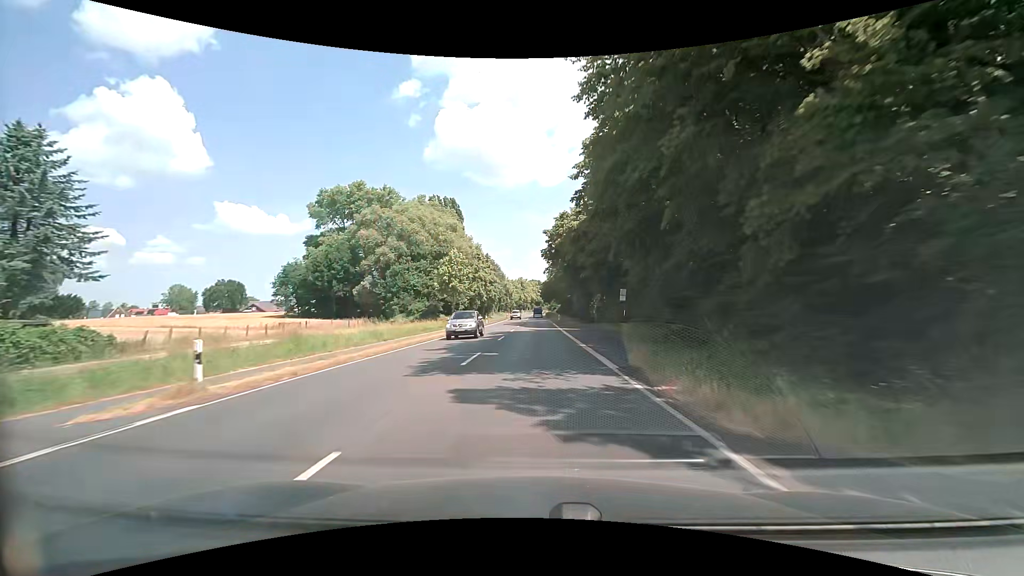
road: primary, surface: asphalt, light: Day
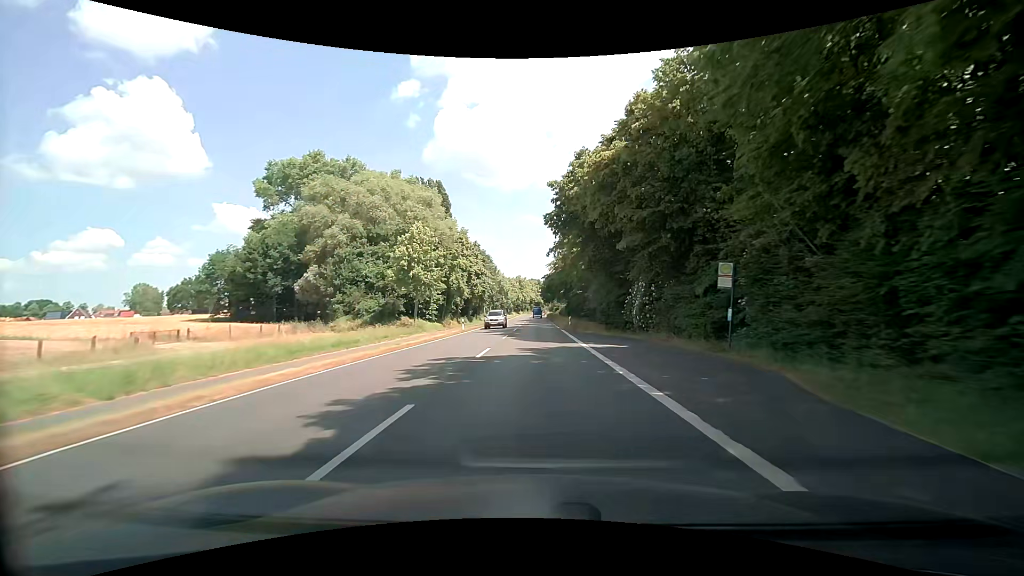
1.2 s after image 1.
(0.0, +21.5) m; 0°
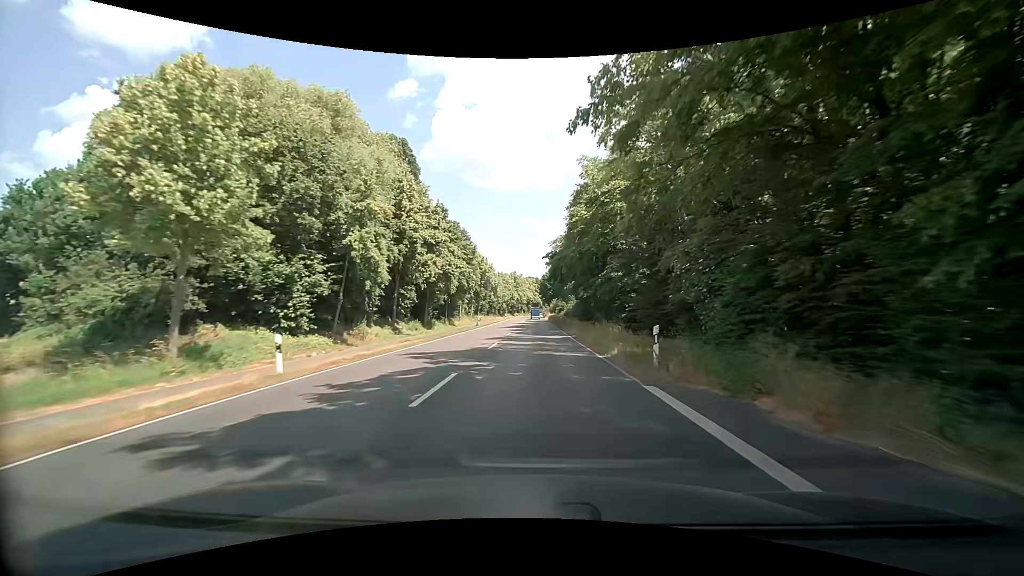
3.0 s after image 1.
(0.0, +32.2) m; 0°
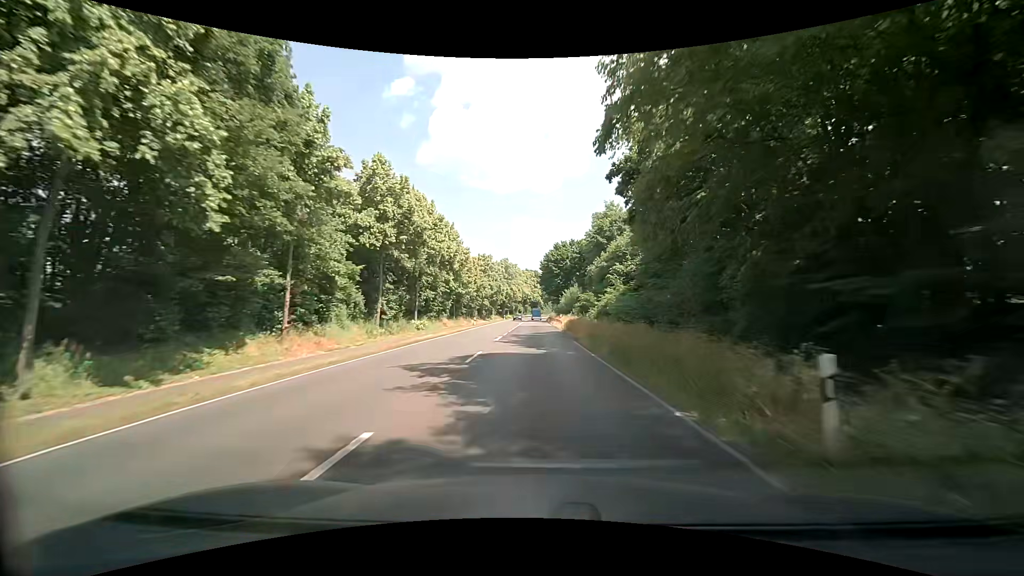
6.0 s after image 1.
(+0.3, +53.6) m; 0°
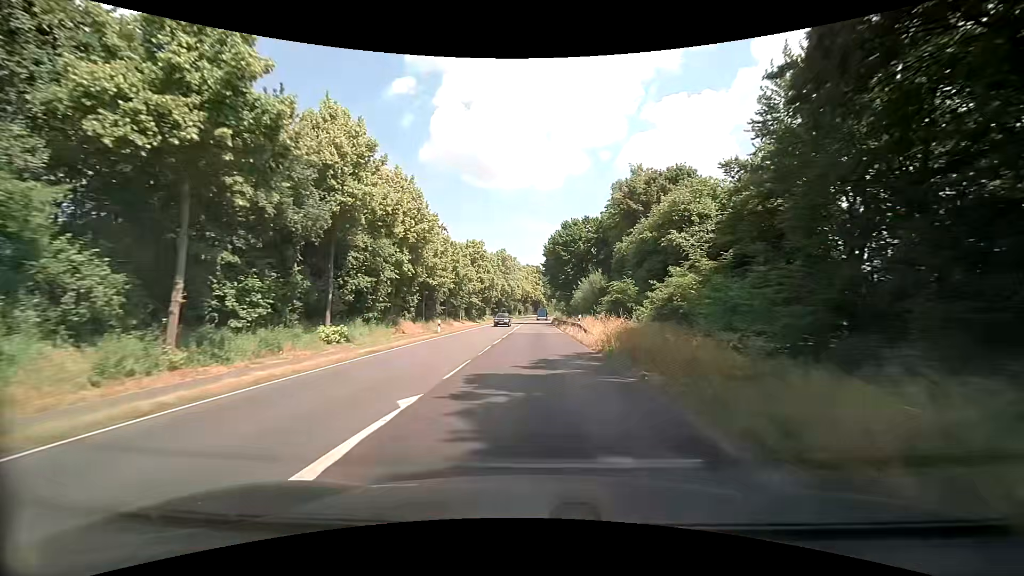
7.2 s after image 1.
(-0.1, +21.5) m; 0°
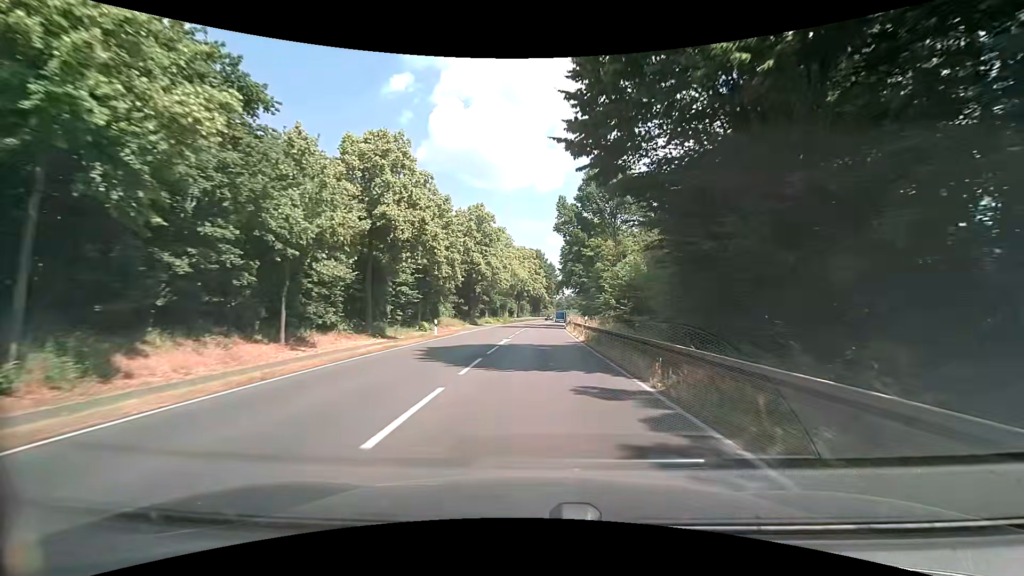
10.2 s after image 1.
(-0.1, +53.6) m; -1°
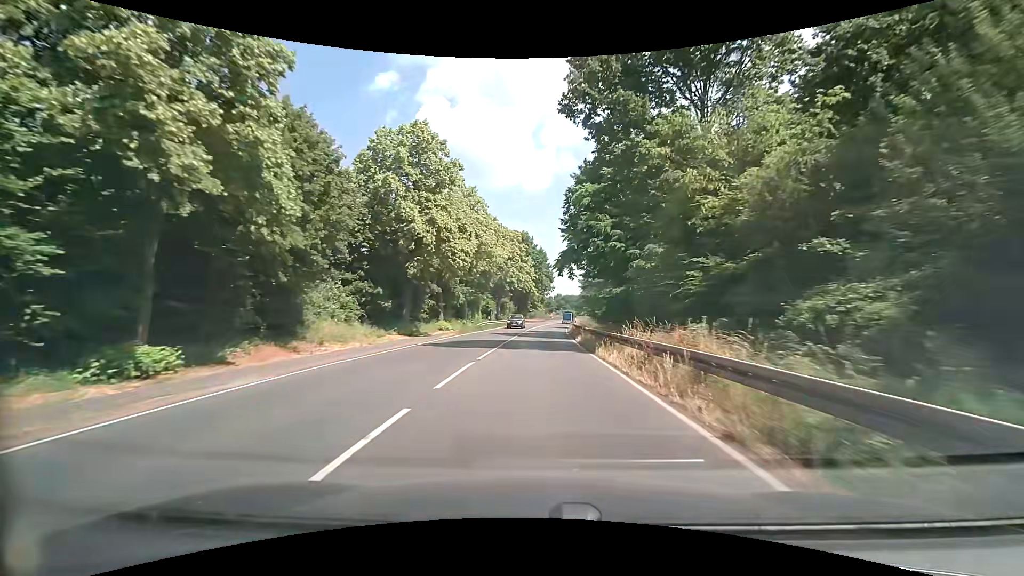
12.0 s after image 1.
(+0.6, +32.2) m; +2°
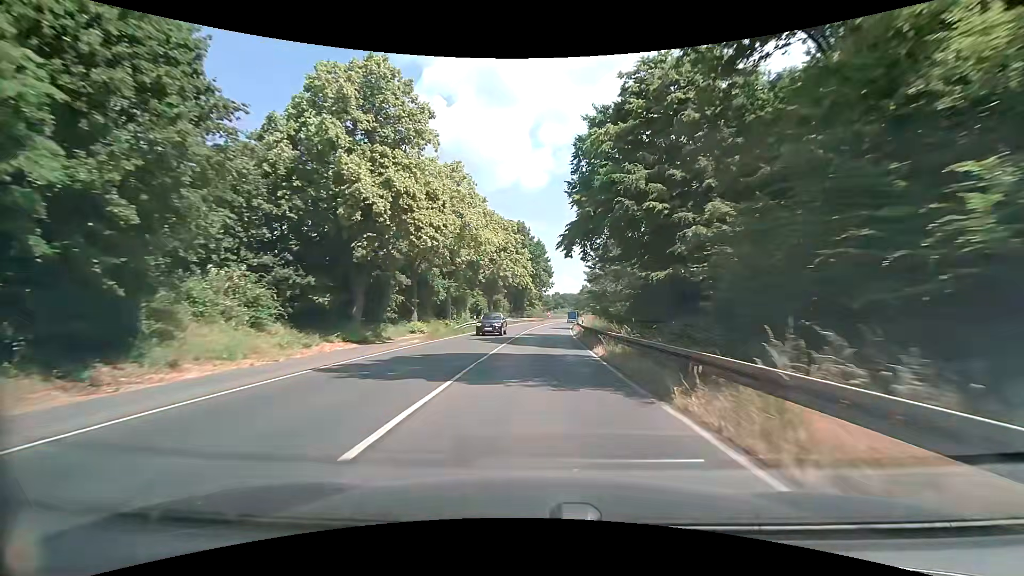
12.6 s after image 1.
(0.0, +10.7) m; 0°
(0, +10) (0, +20) (0, +30) (+1, +40) (+1, +50) (+2, +60) (+3, +70) (+4, +80) (+5, +90) (+7, +100) m
